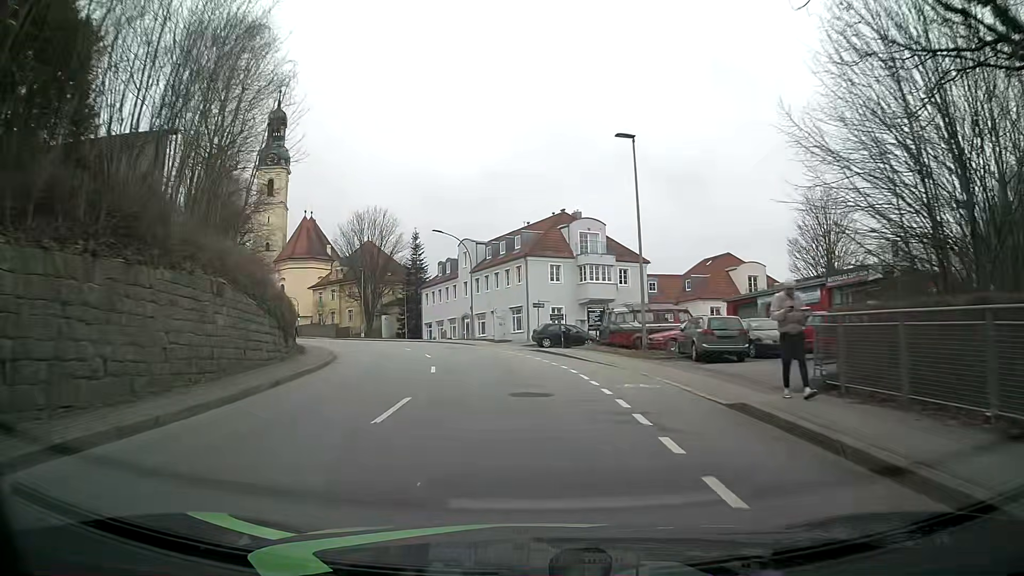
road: tertiary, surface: asphalt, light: Day
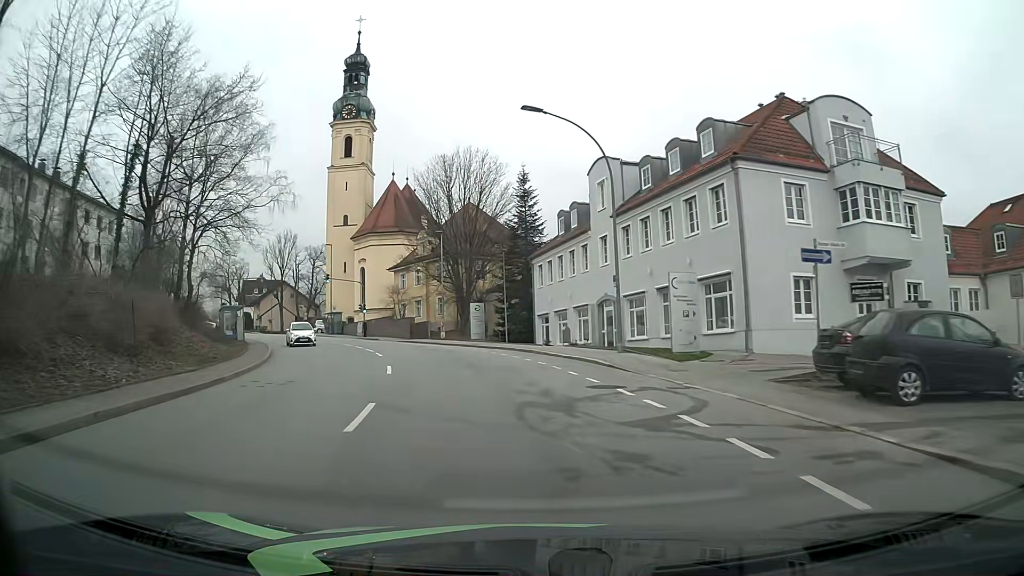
(-2.1, +29.7) m; -12°
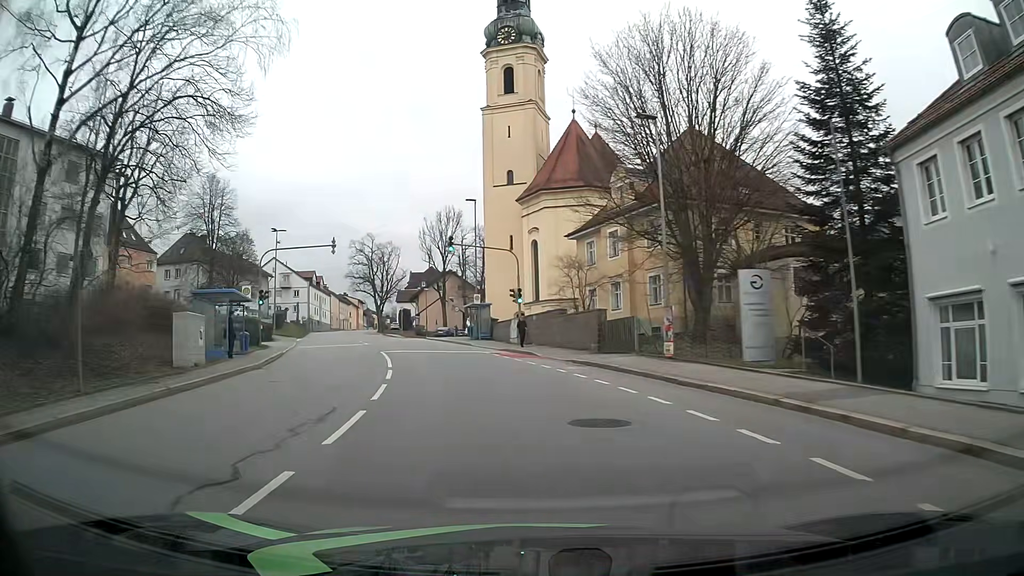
(-4.0, +28.7) m; -17°
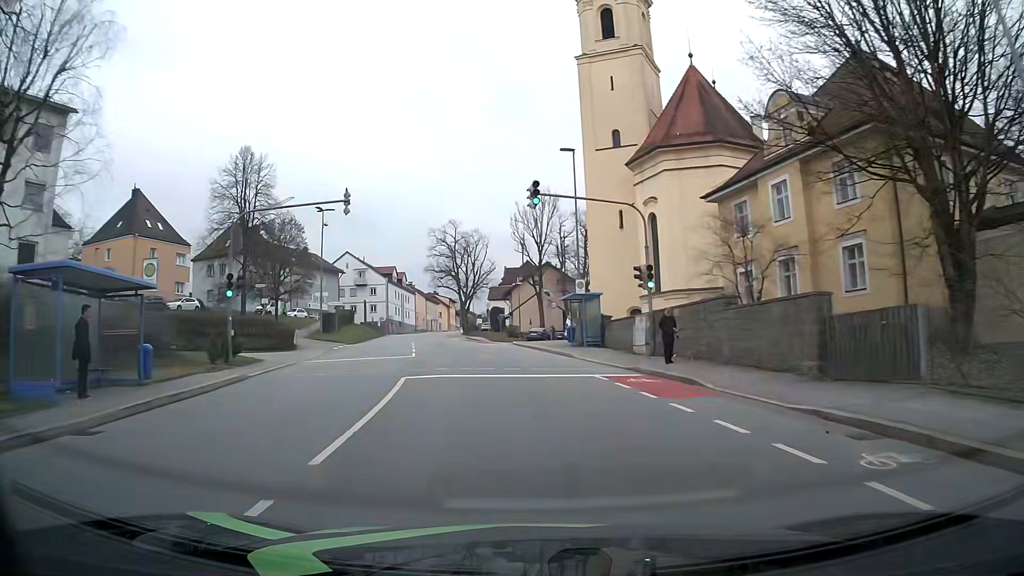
(-1.2, +14.6) m; -9°
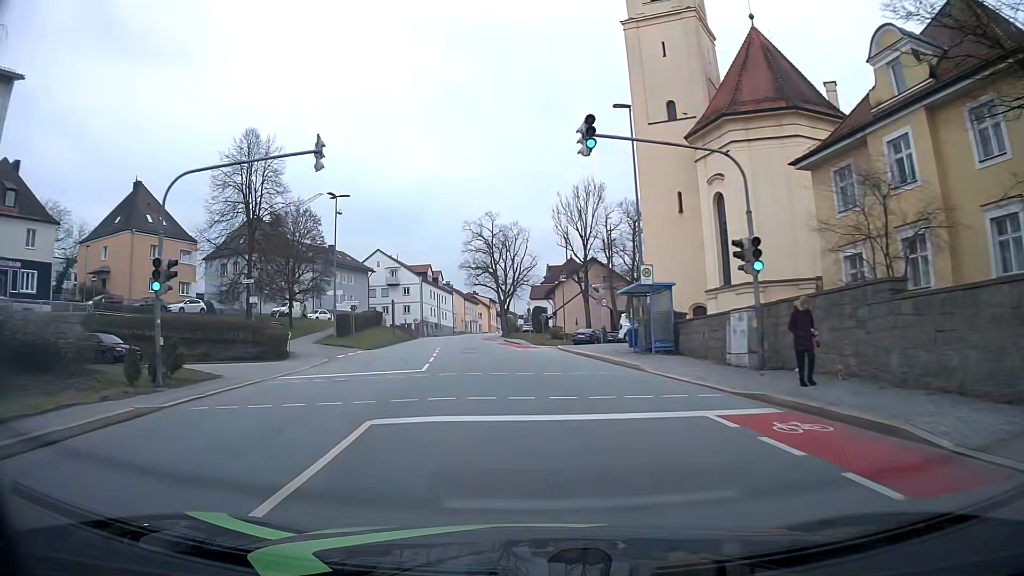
(-0.2, +7.4) m; -4°
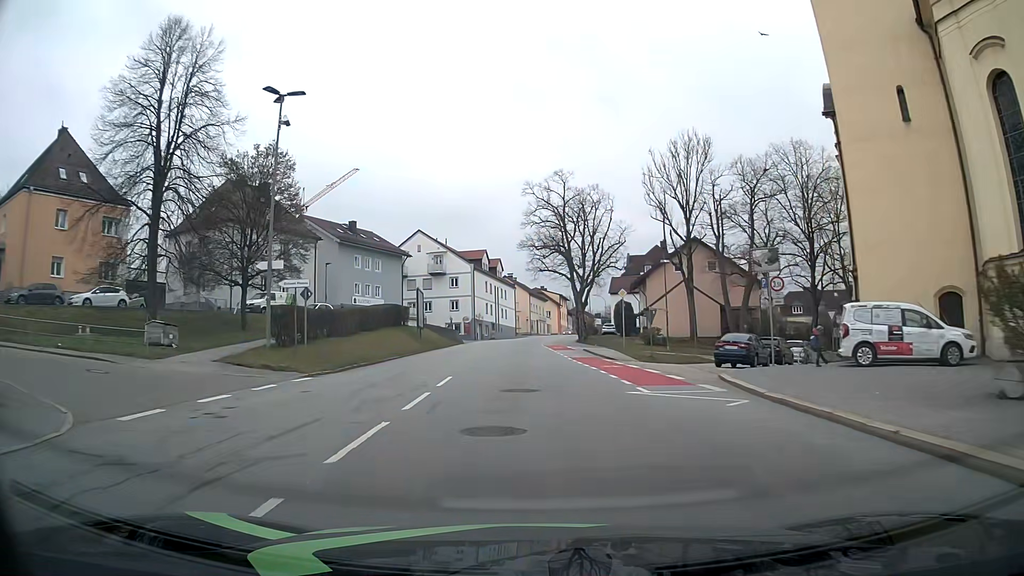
(-1.2, +22.9) m; -5°
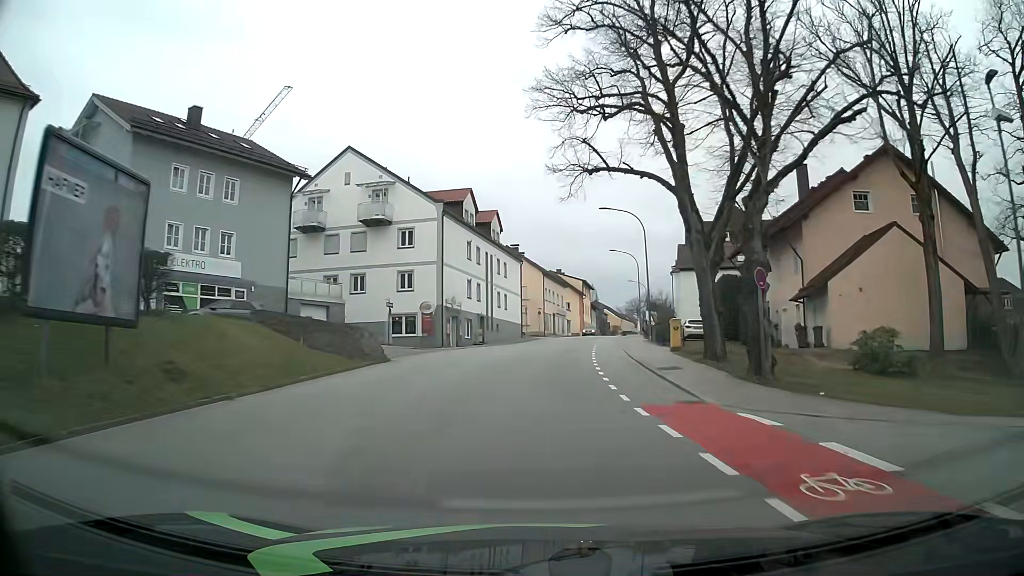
(-1.0, +39.9) m; -1°
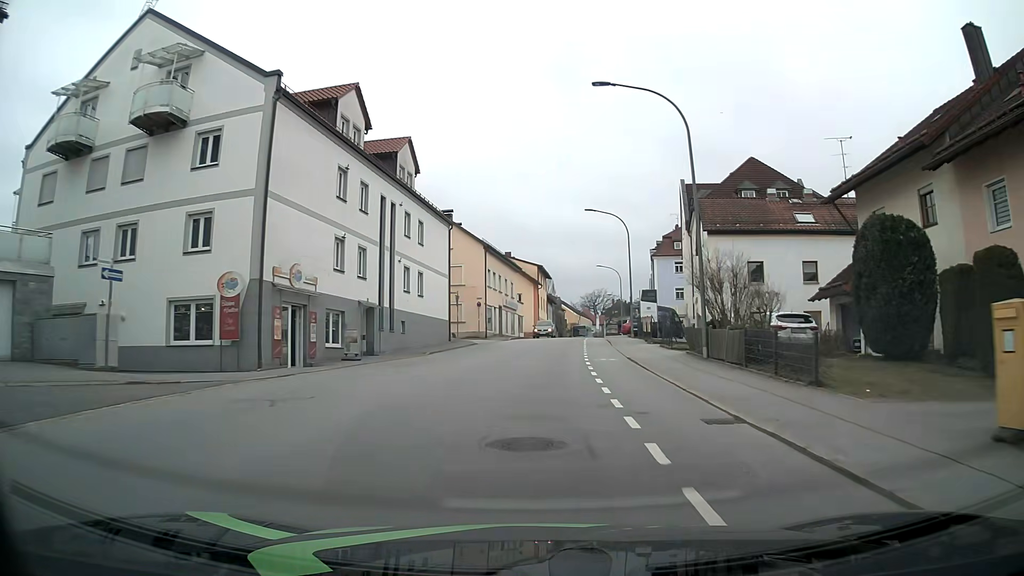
(+0.9, +23.6) m; +5°
(0, +10) (0, +20) (+1, +30) (+2, +40) (+3, +50) (+4, +60) (+5, +70) (+6, +80) (+7, +90) (+8, +100) m
